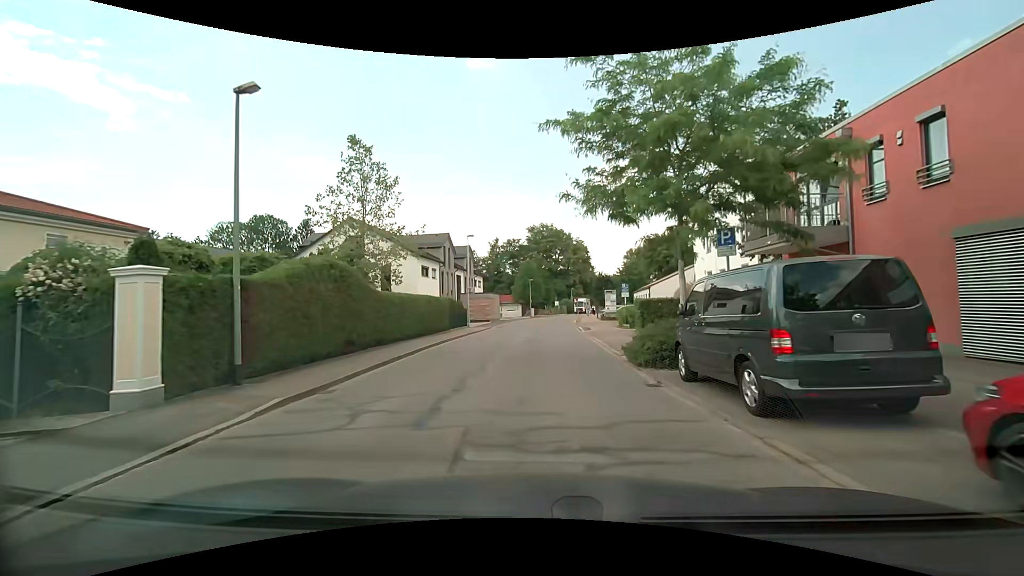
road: residential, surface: asphalt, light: Day
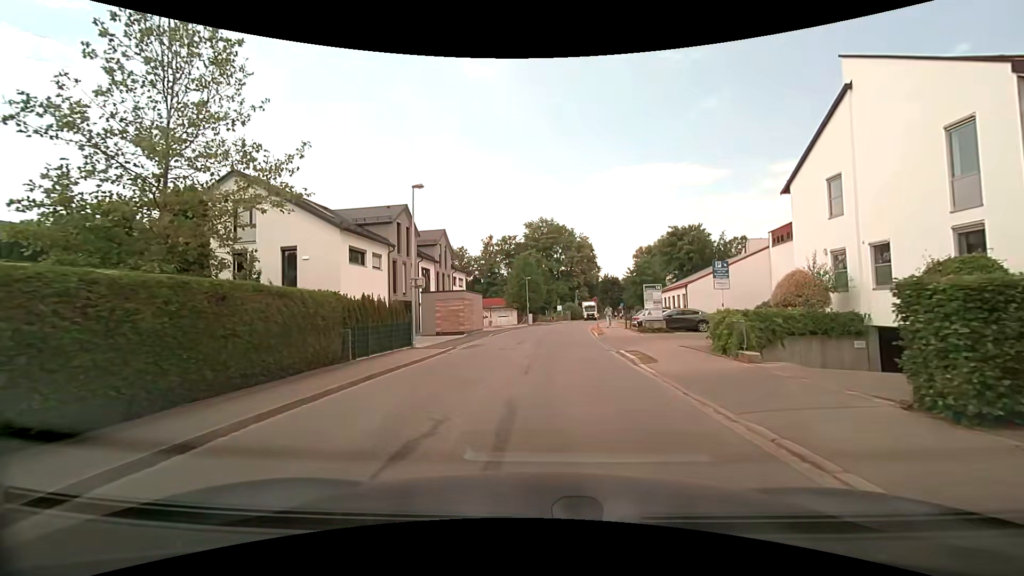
(-0.1, +17.2) m; 0°
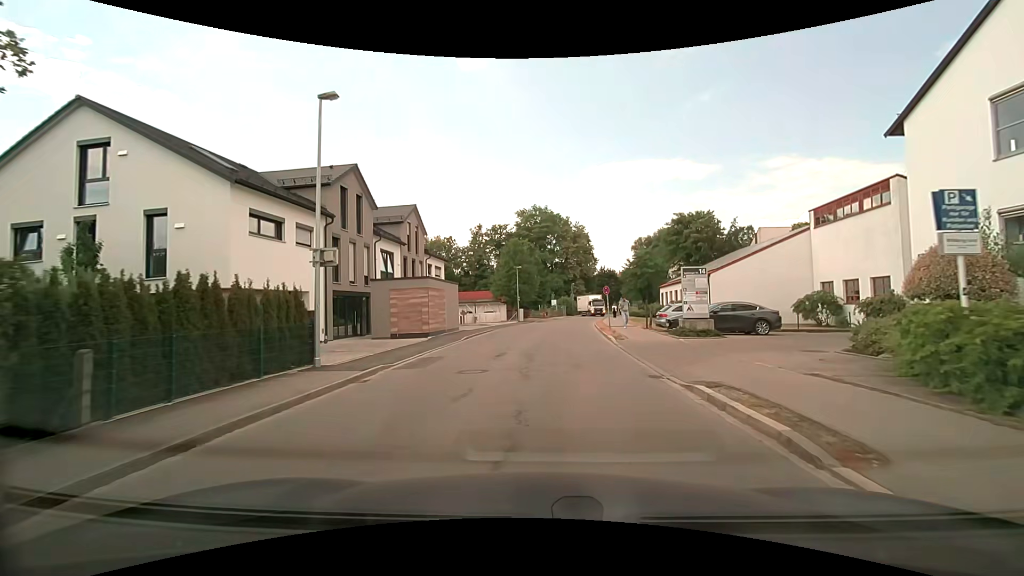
(0.0, +9.0) m; 0°
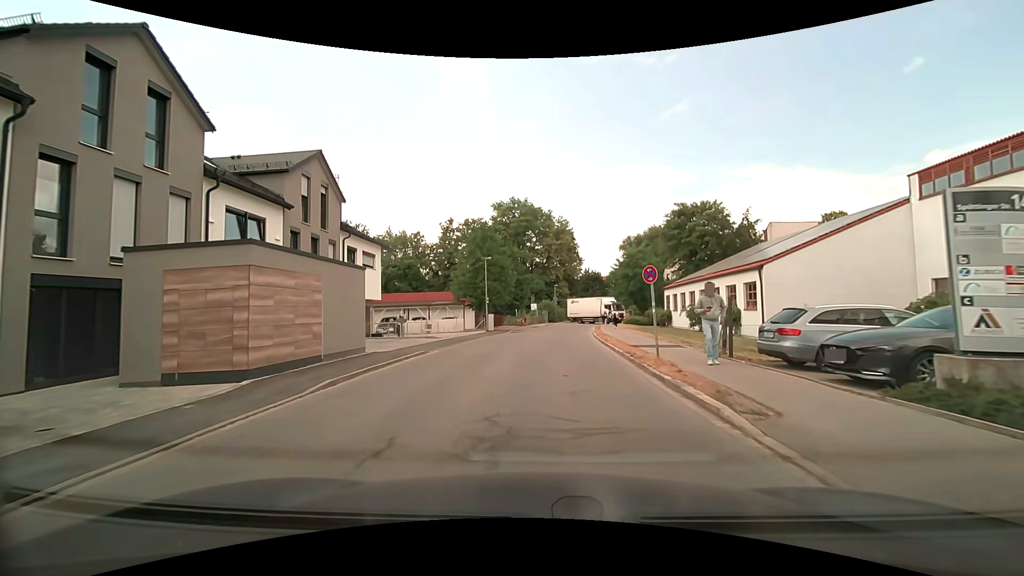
(+0.4, +14.0) m; +2°
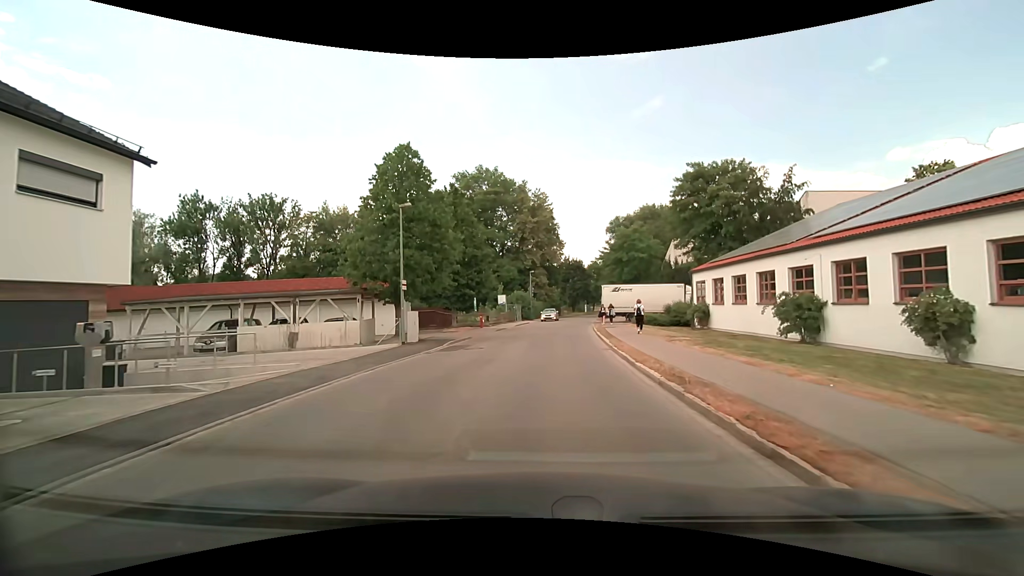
(+0.6, +19.4) m; +3°
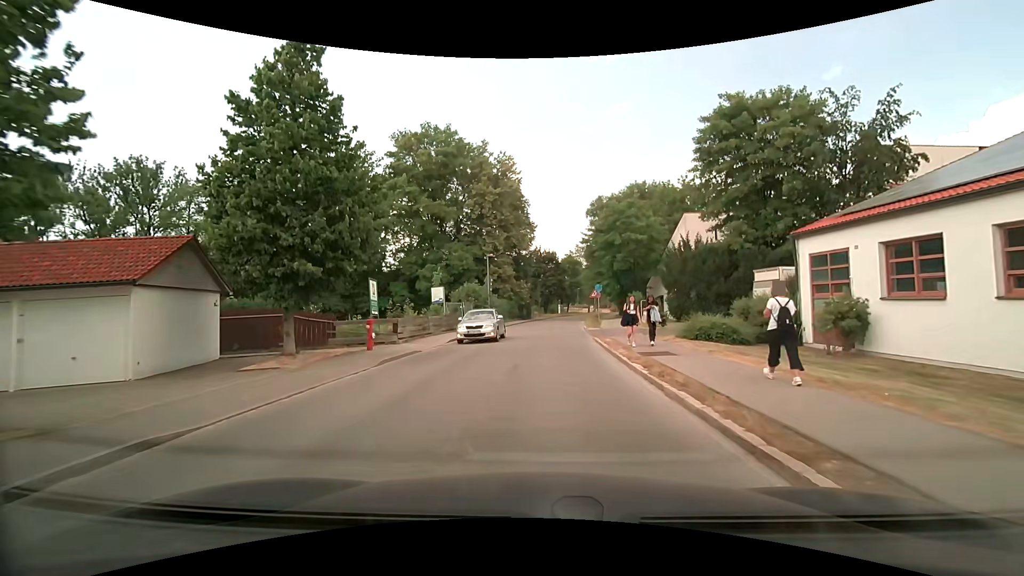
(+0.5, +20.0) m; +3°
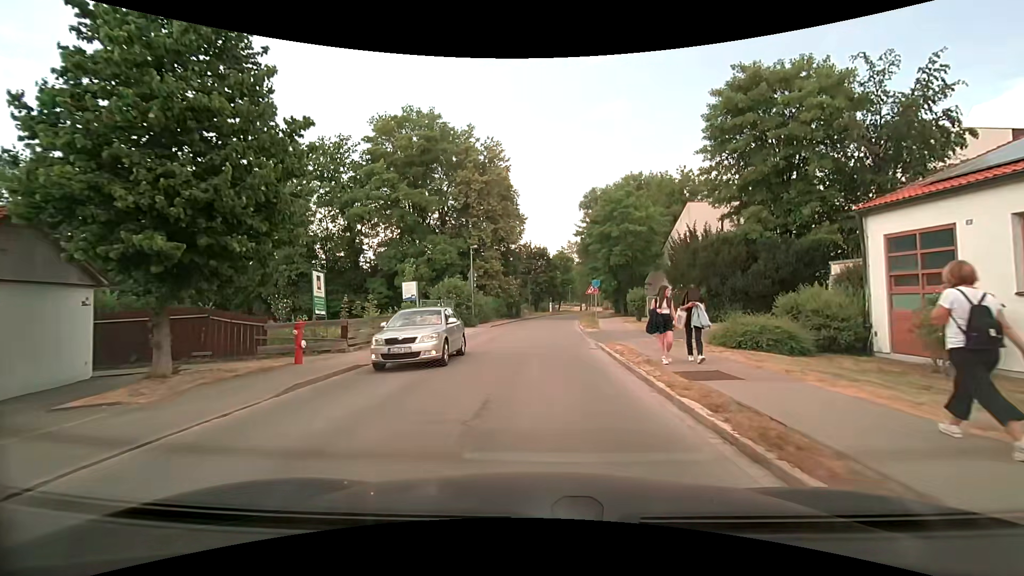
(0.0, +4.7) m; +1°
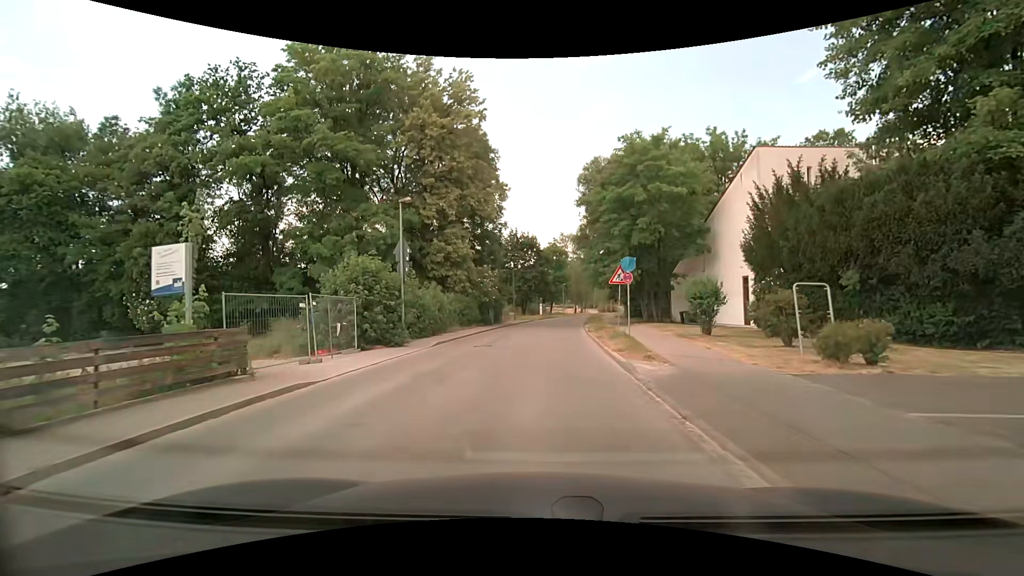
(+0.3, +17.1) m; +1°
(0, +10) (0, +20) (+1, +30) (+1, +40) (+2, +50) (+4, +60) (+5, +70) (+6, +80) (+8, +89) (+11, +99) m
